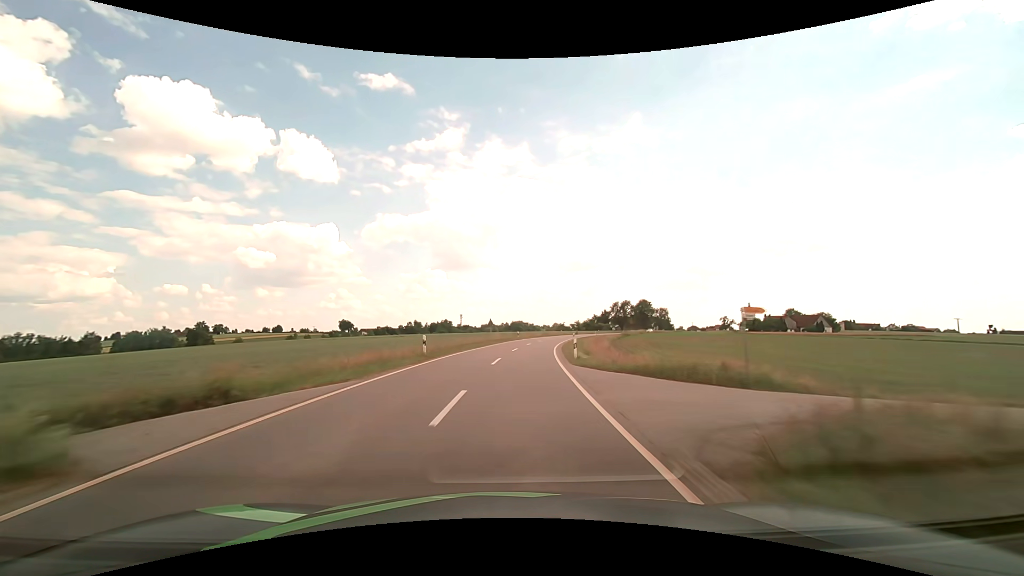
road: tertiary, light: Day
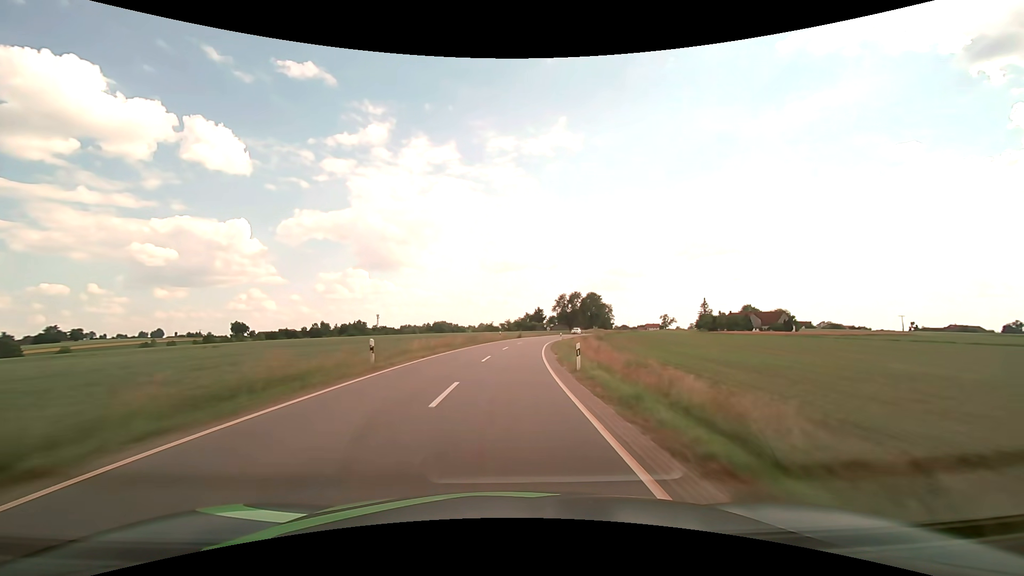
(+3.6, +46.7) m; +9°
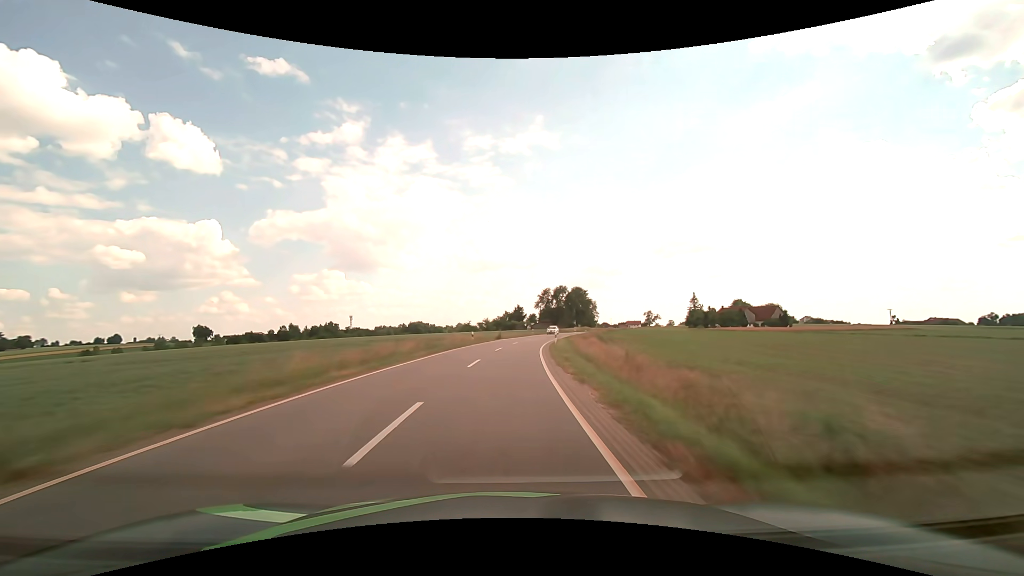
(+0.4, +15.7) m; +3°
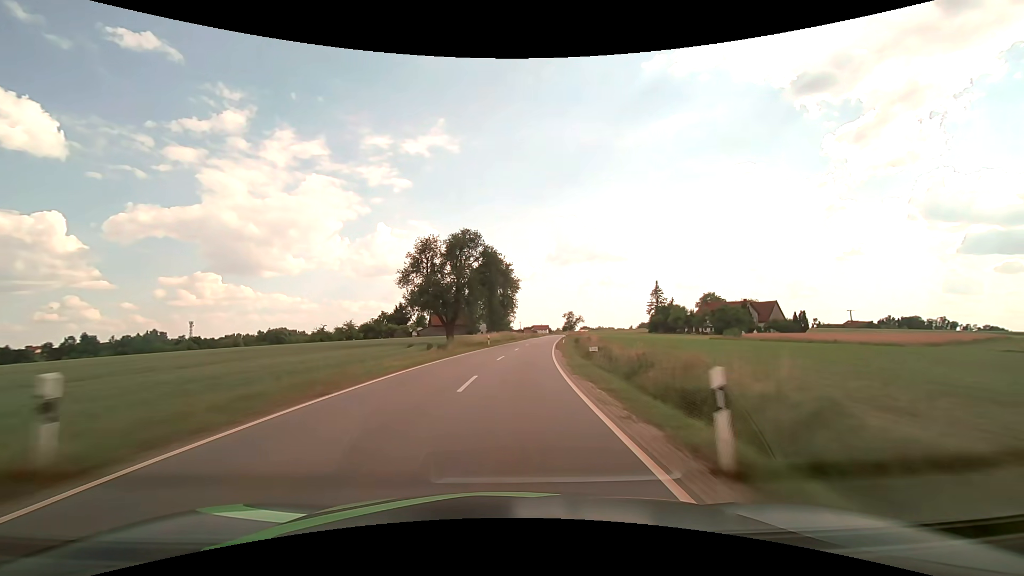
(+7.8, +78.3) m; +11°
